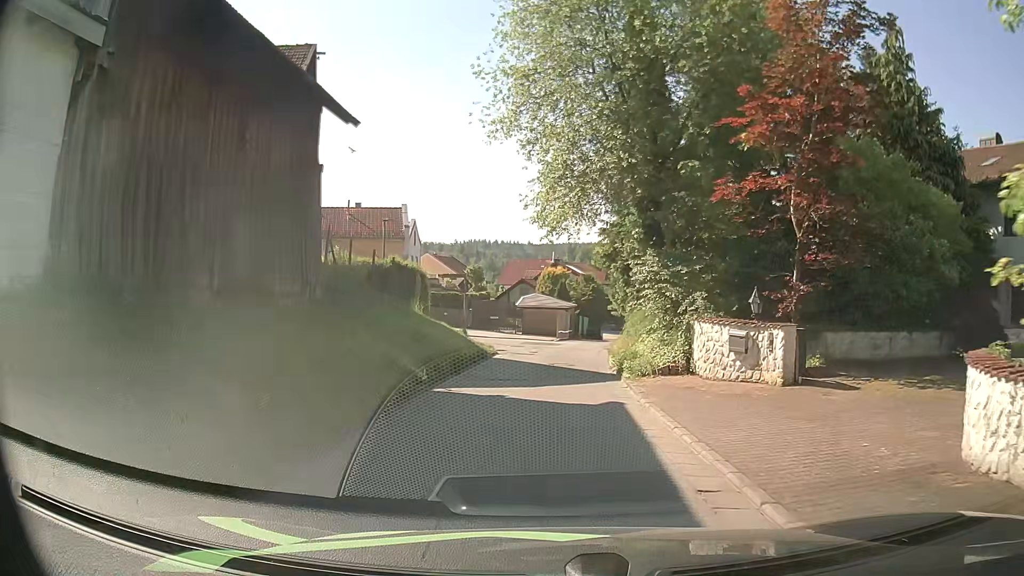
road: residential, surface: asphalt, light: Day
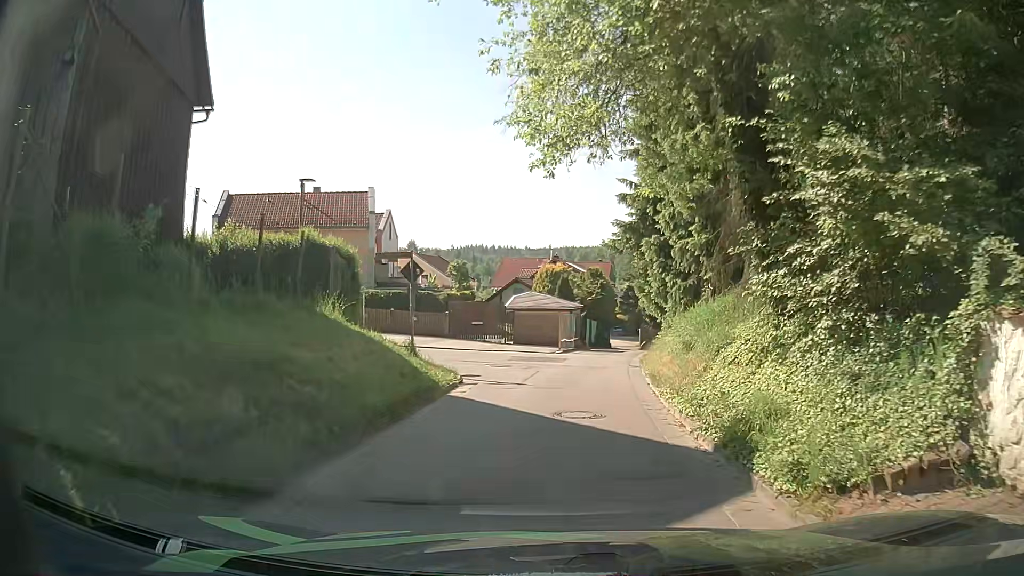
(+0.1, +9.7) m; +1°
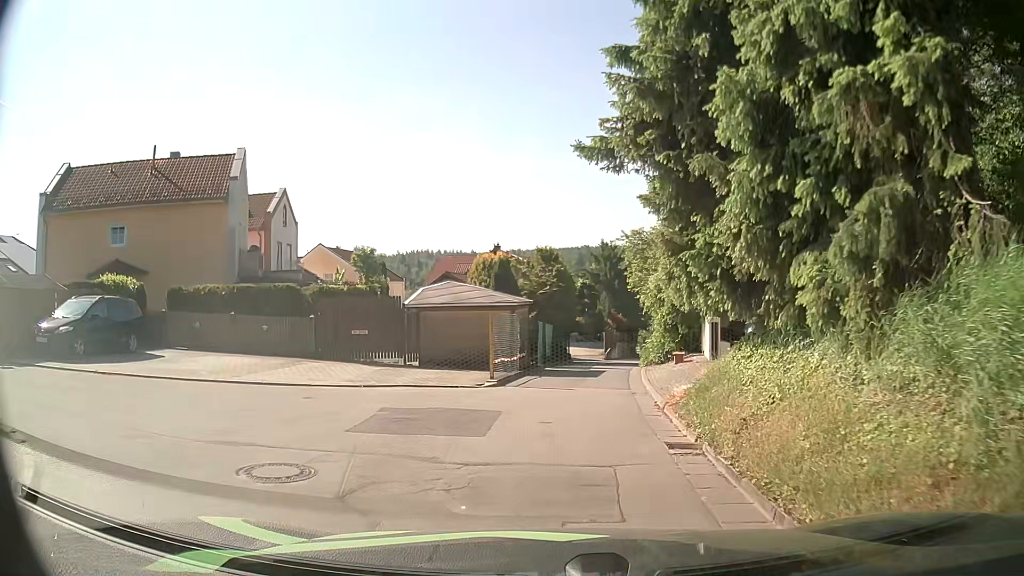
(+0.6, +12.9) m; +5°
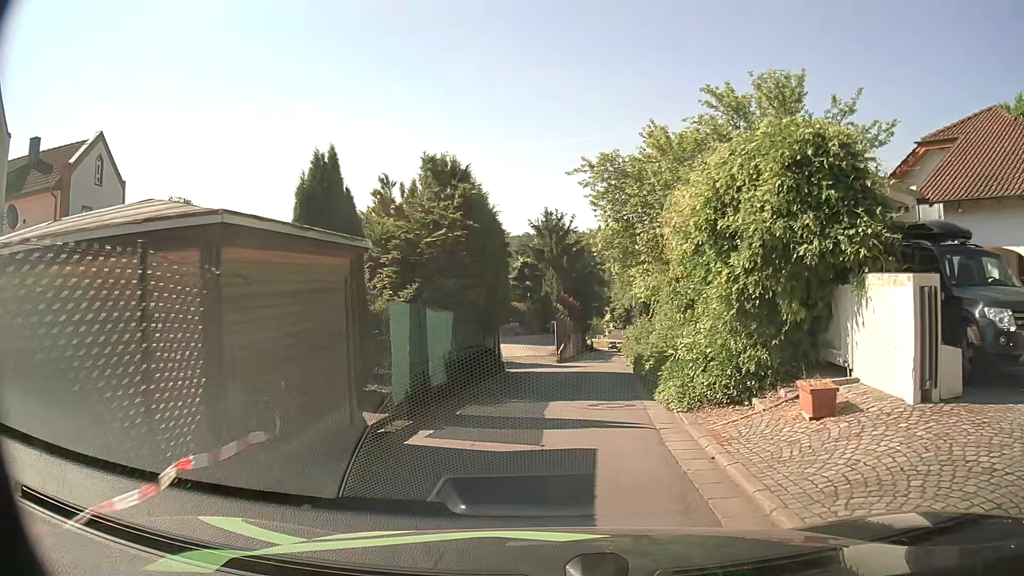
(+0.7, +15.3) m; +6°
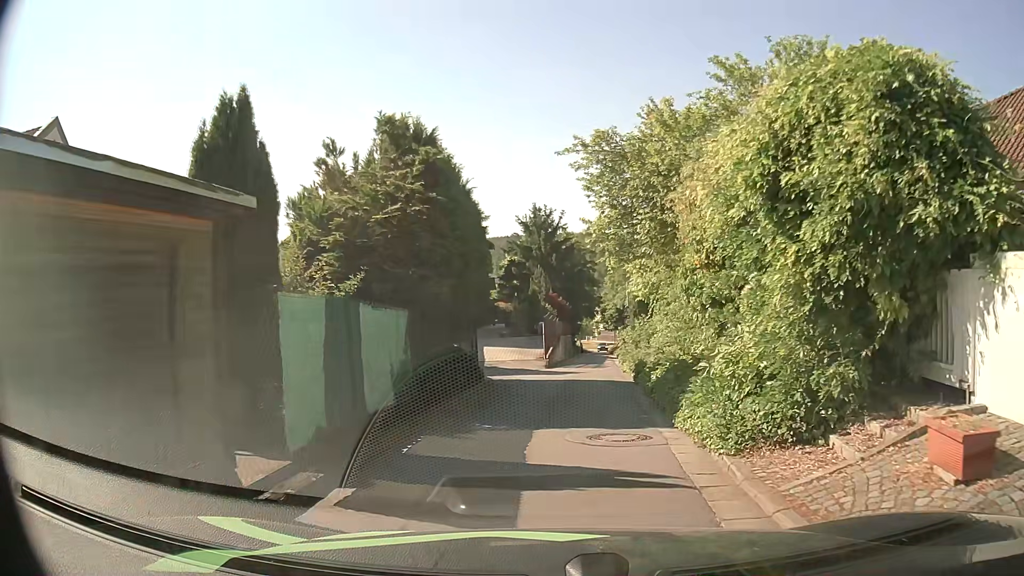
(0.0, +3.1) m; 0°
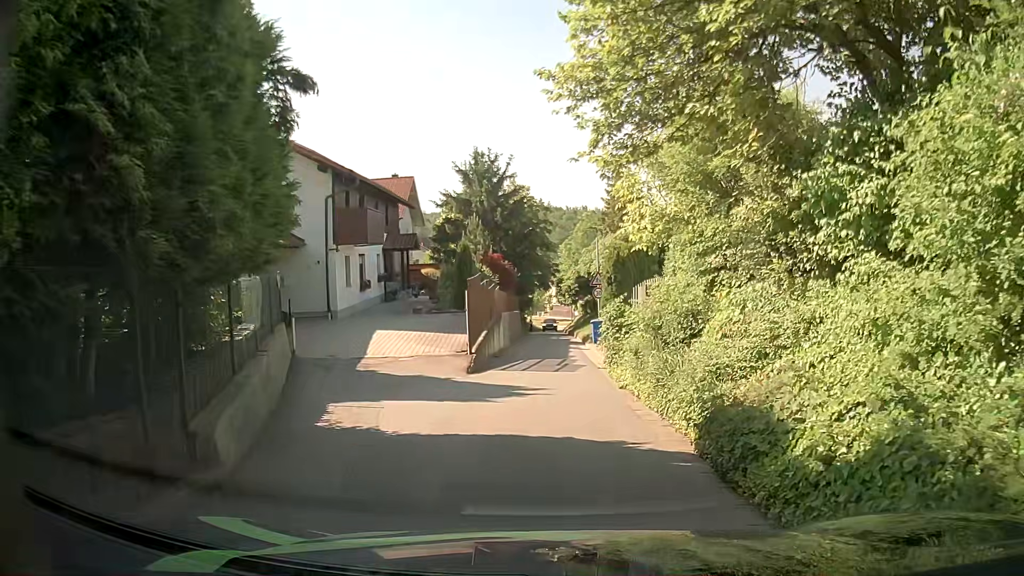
(+0.5, +12.9) m; +5°
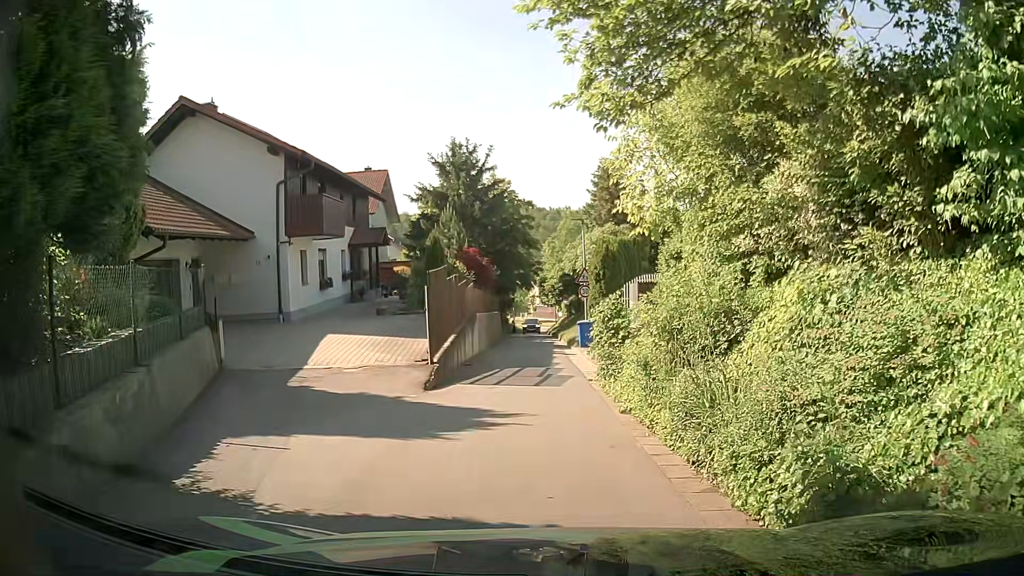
(0.0, +3.1) m; +1°
